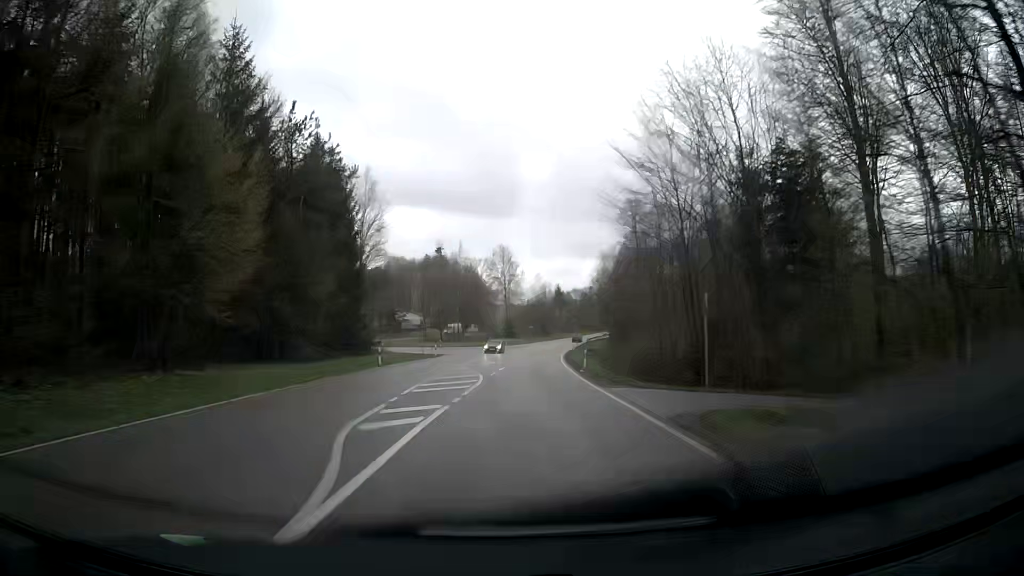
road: secondary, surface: asphalt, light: Day
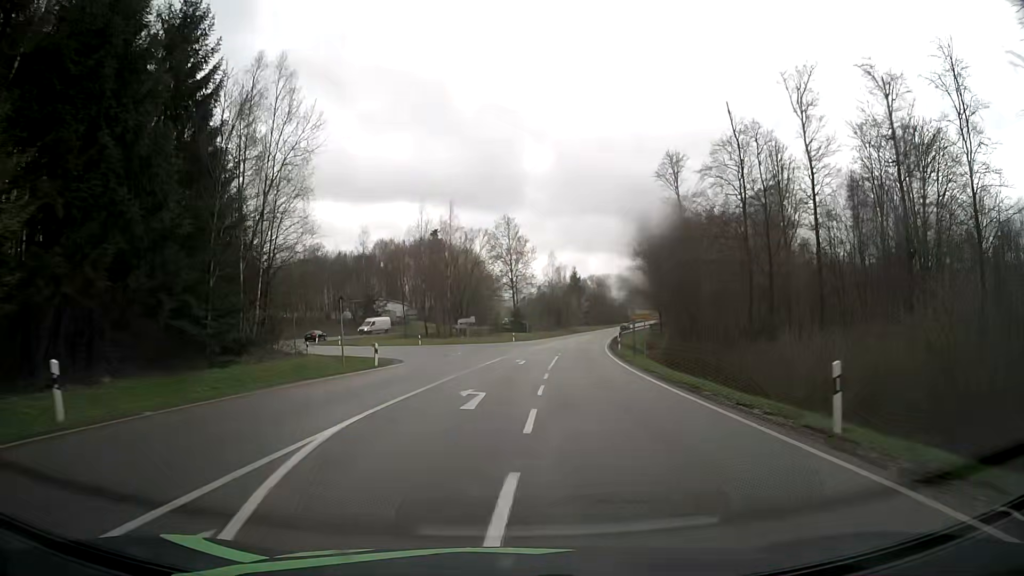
(+0.1, +30.2) m; 0°
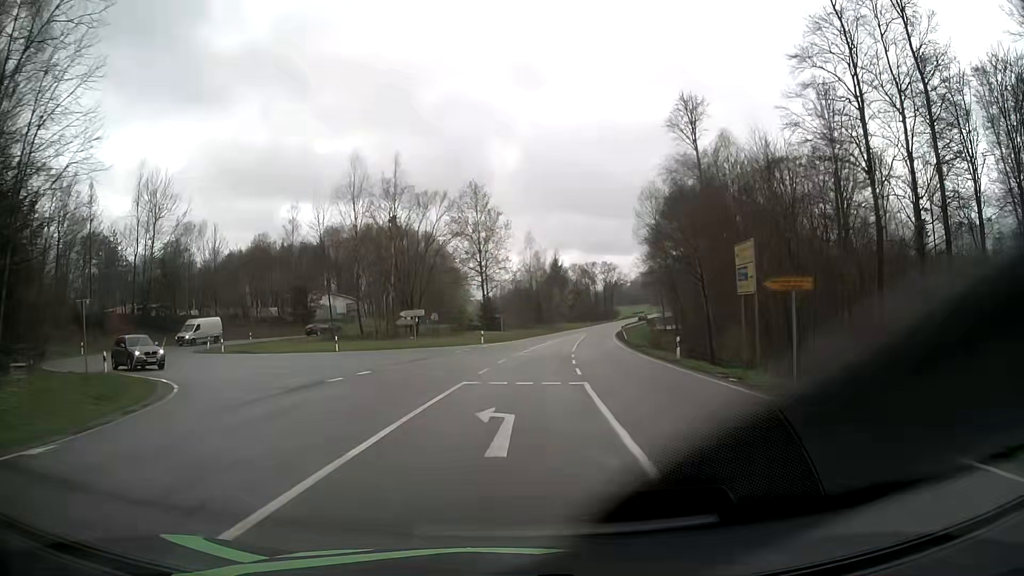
(+0.3, +24.9) m; +2°
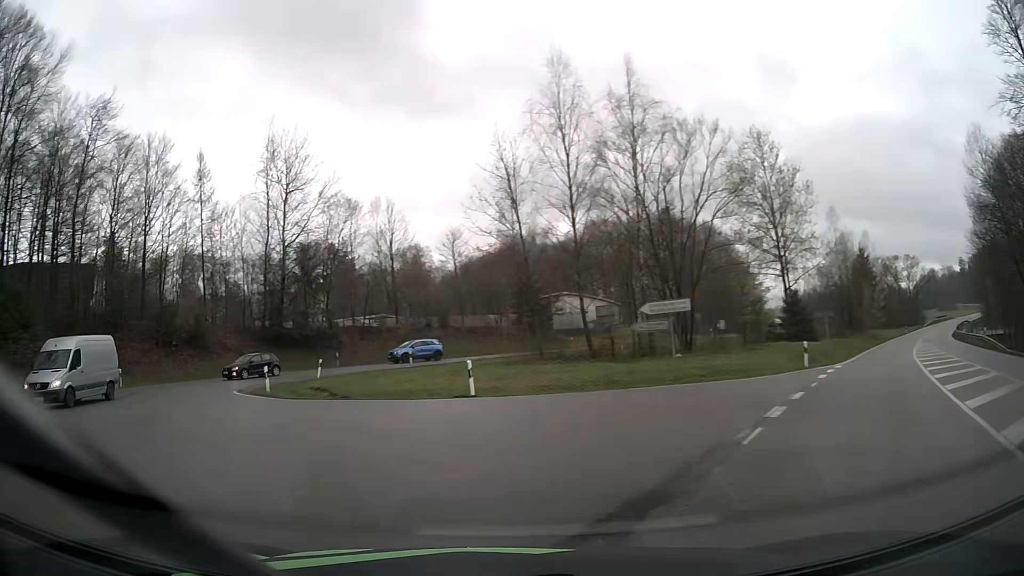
(-1.4, +27.0) m; -22°
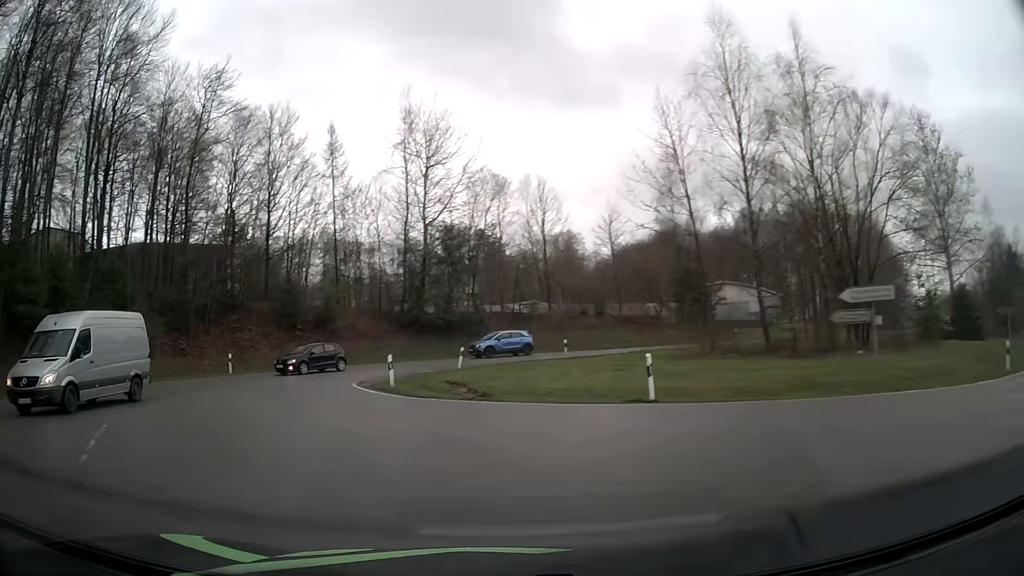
(-0.5, +4.5) m; -14°
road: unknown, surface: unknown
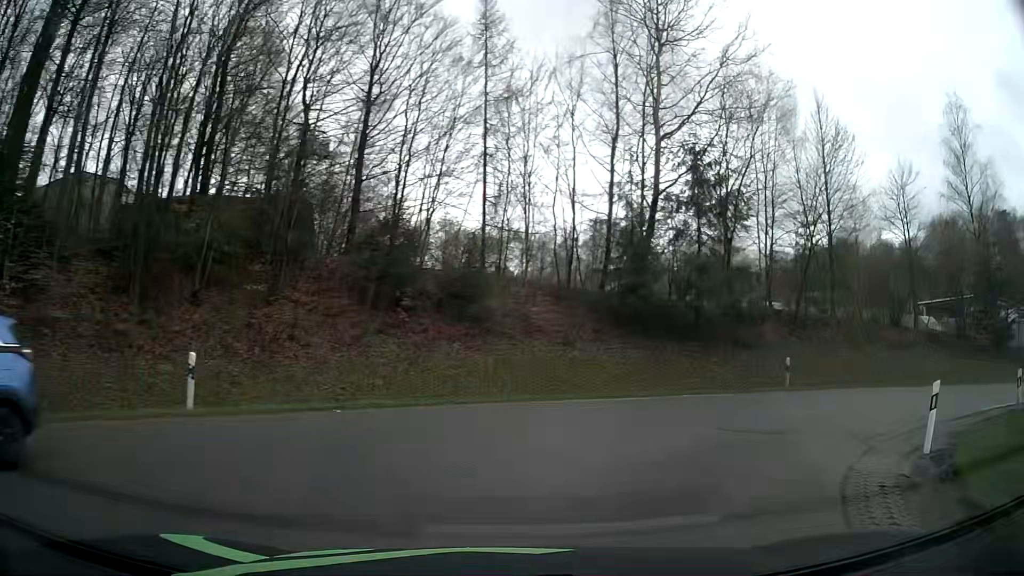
(-7.2, +22.9) m; -12°
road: tertiary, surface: asphalt
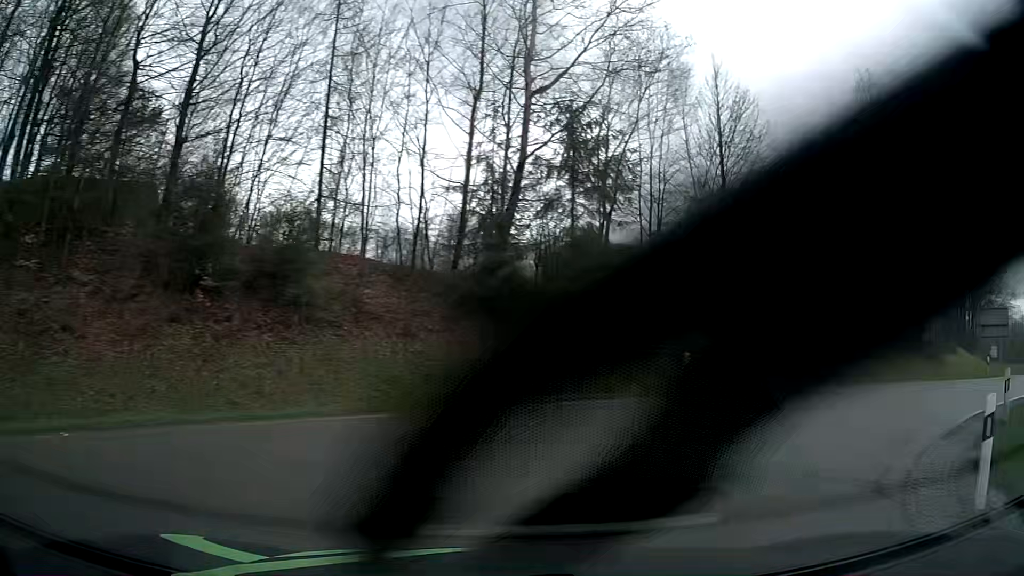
(+0.4, +4.4) m; +12°
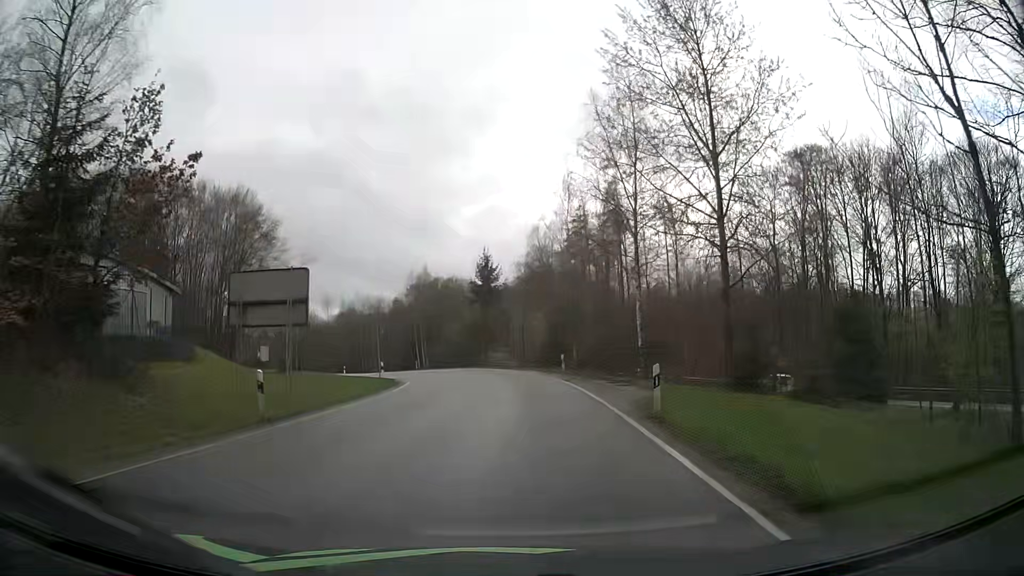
(+13.6, +17.6) m; +65°
(0, +10) (+1, +20) (+1, +30) (0, +40) (-1, +50) (-4, +60) (-7, +69) (-11, +78) (-15, +87) (-21, +96) m
